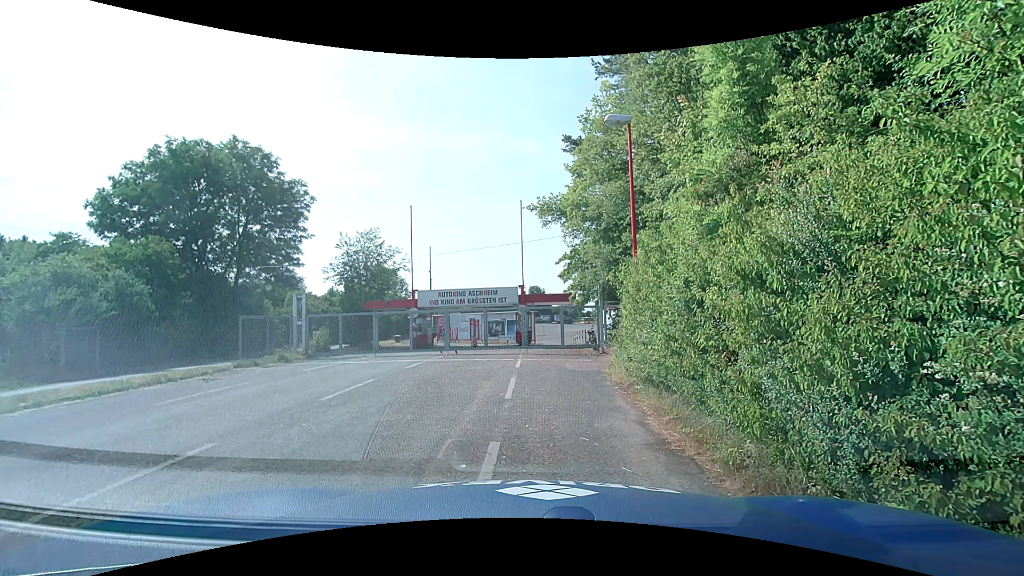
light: Day
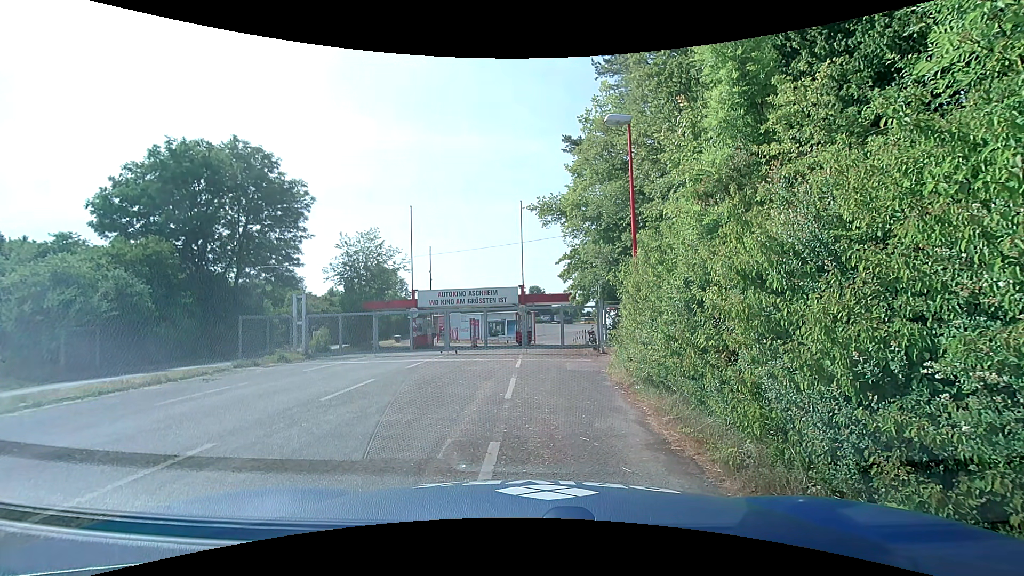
(0.0, 0.0) m; 0°
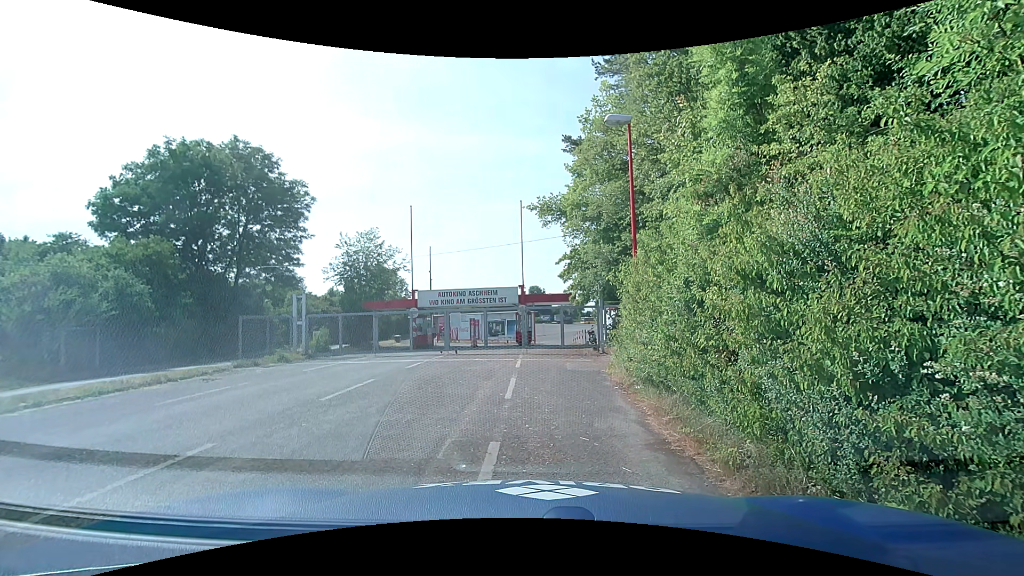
(0.0, 0.0) m; 0°
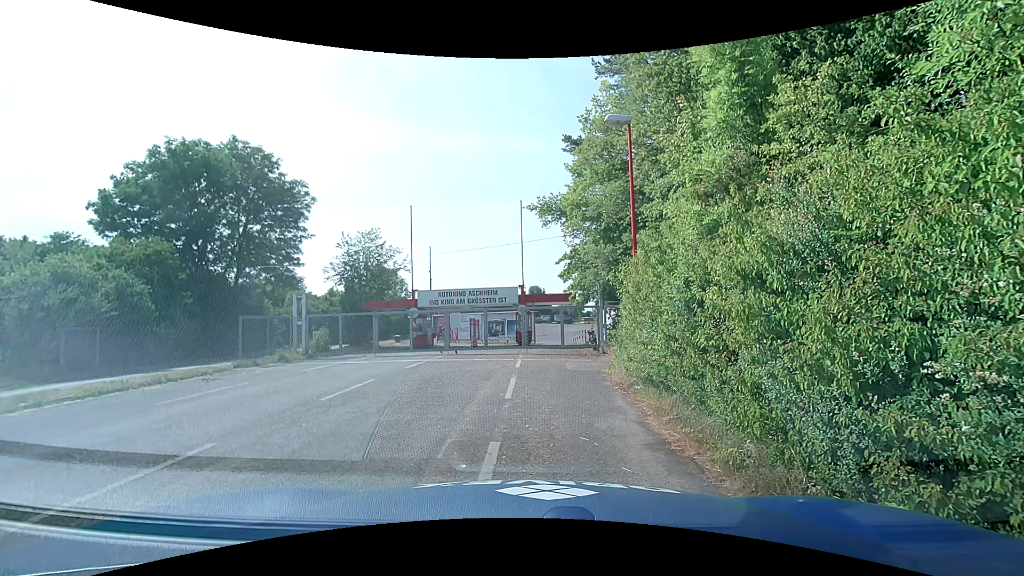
(0.0, 0.0) m; 0°
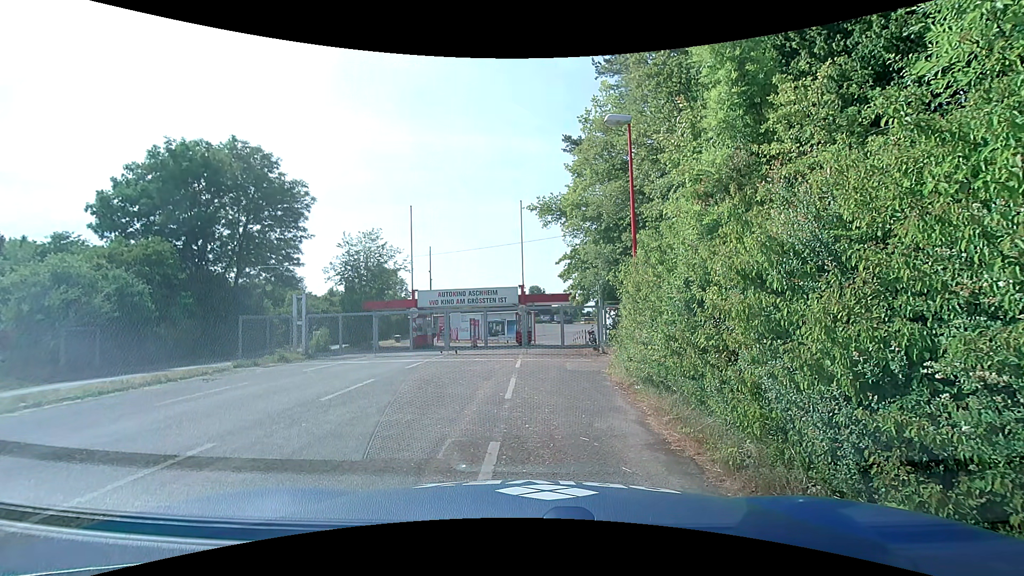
(0.0, 0.0) m; 0°
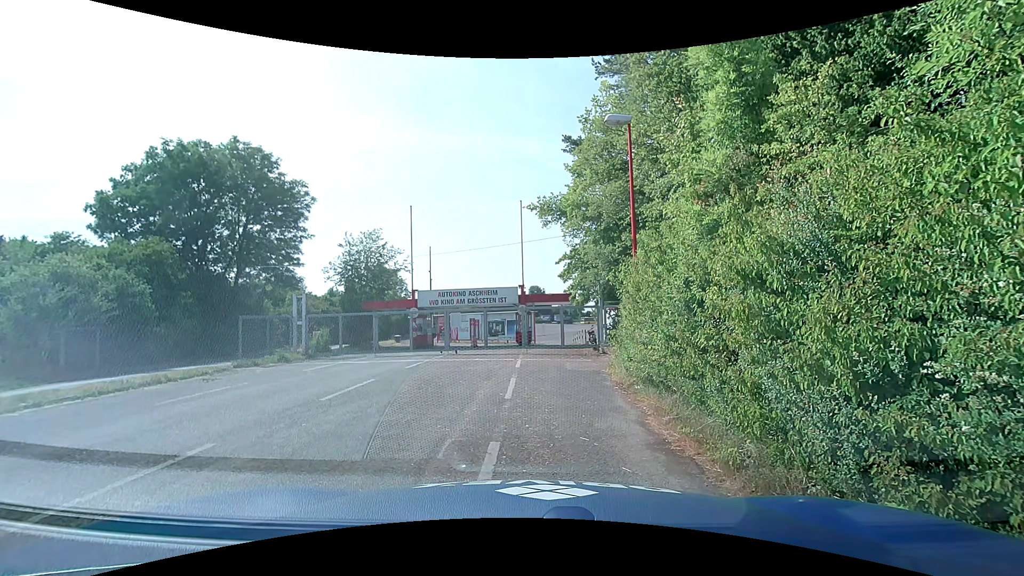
(0.0, 0.0) m; 0°
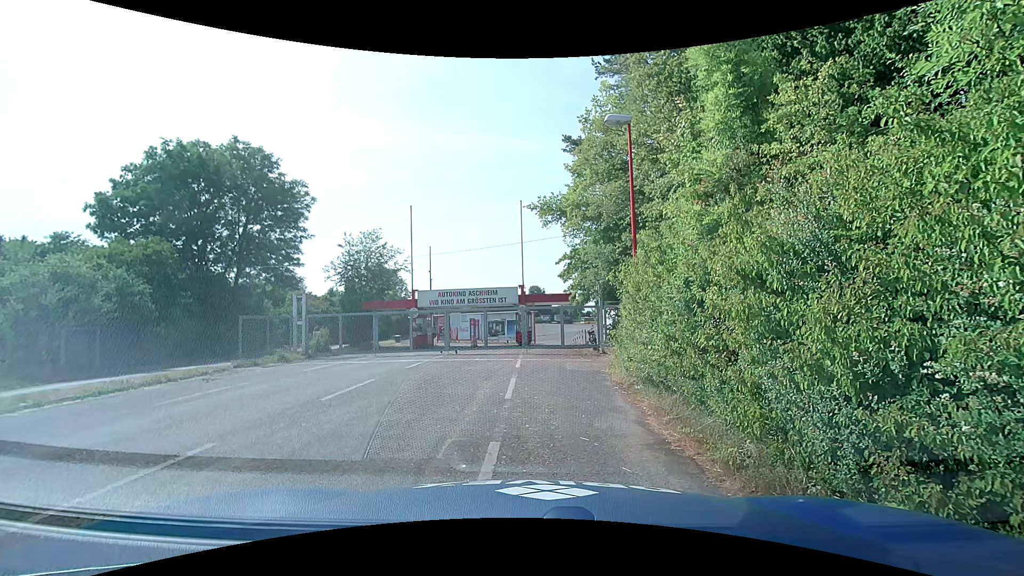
(0.0, 0.0) m; 0°
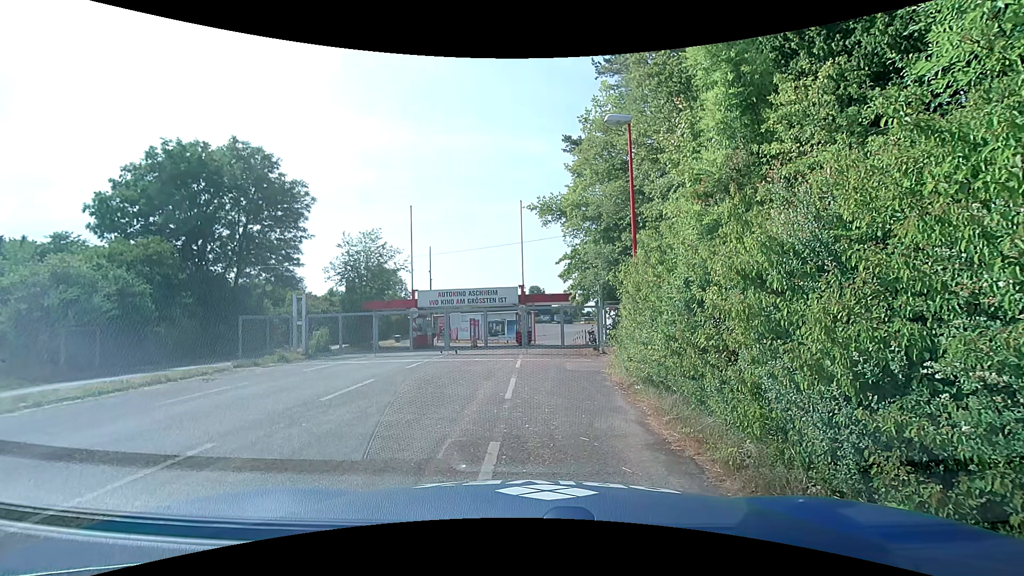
(0.0, 0.0) m; 0°
